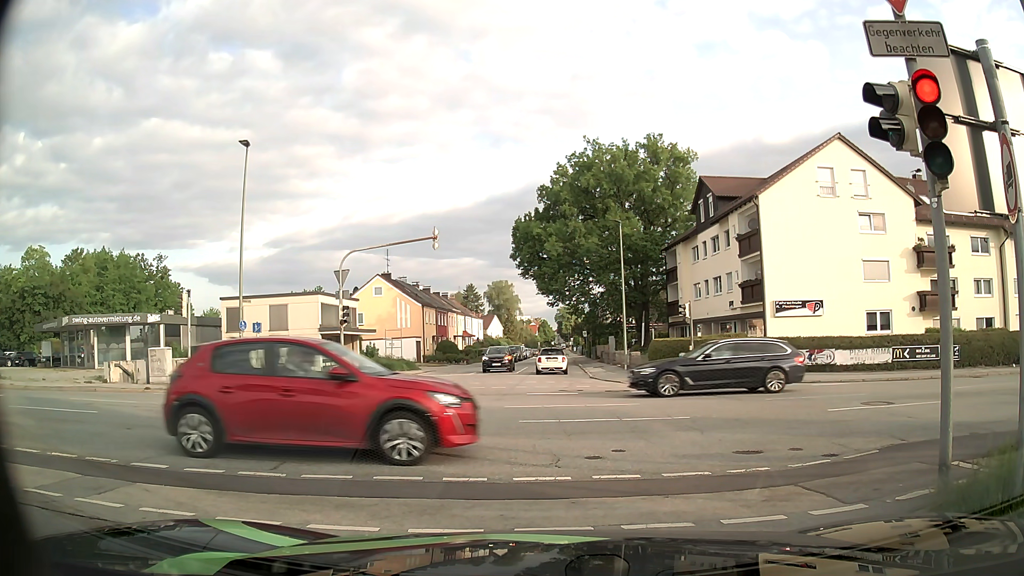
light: Day
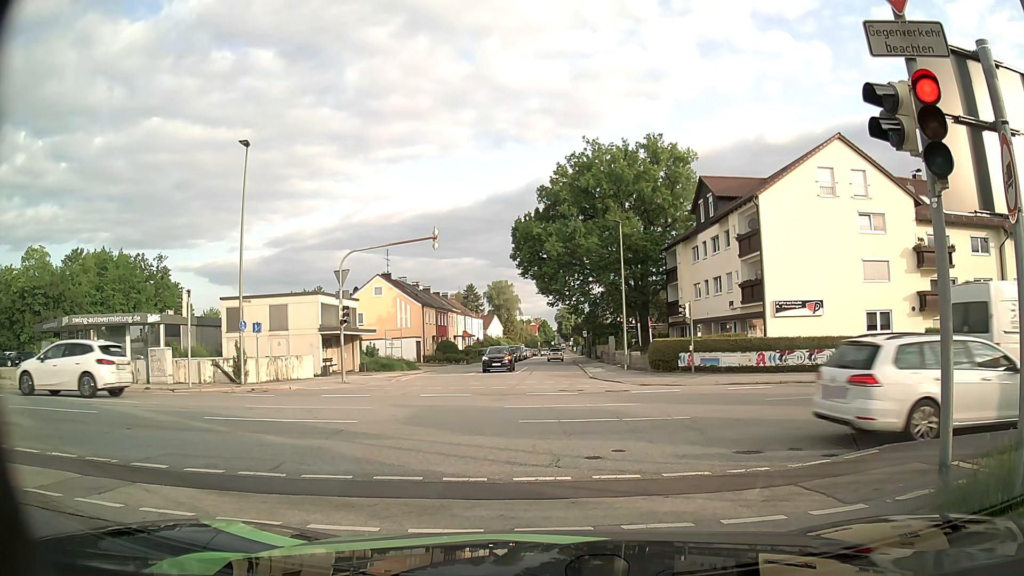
(0.0, 0.0) m; 0°
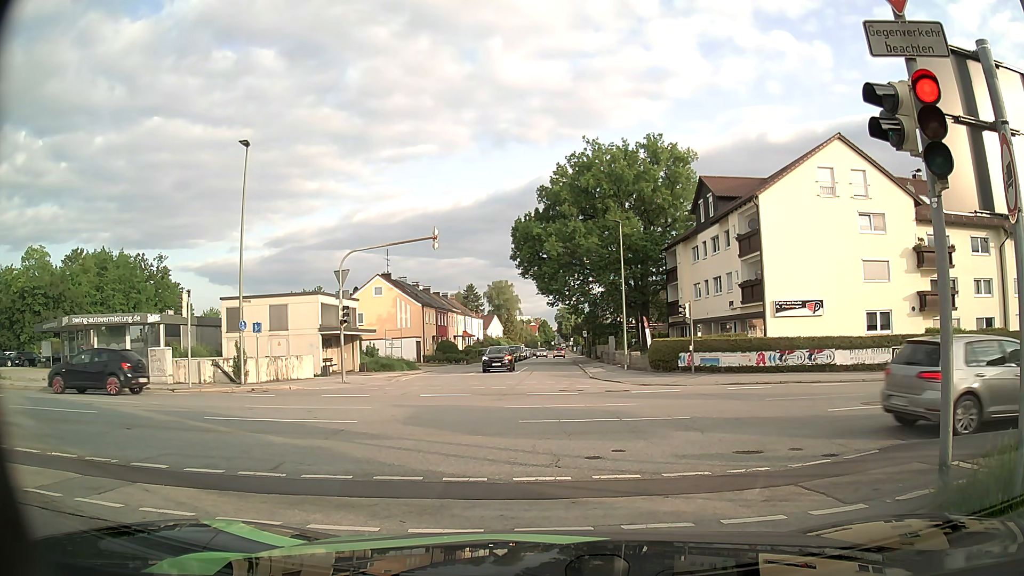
(0.0, 0.0) m; 0°
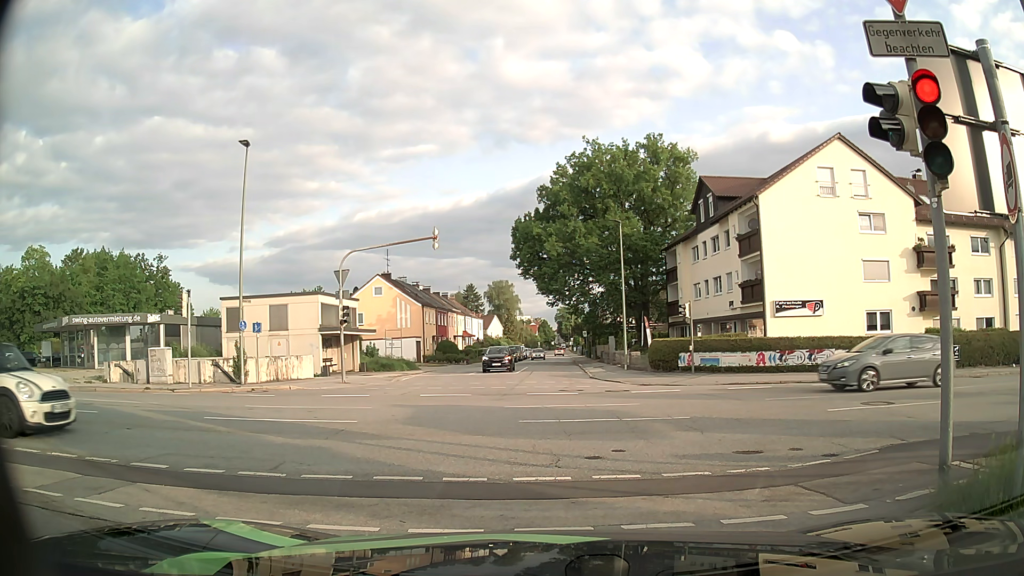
(0.0, 0.0) m; 0°
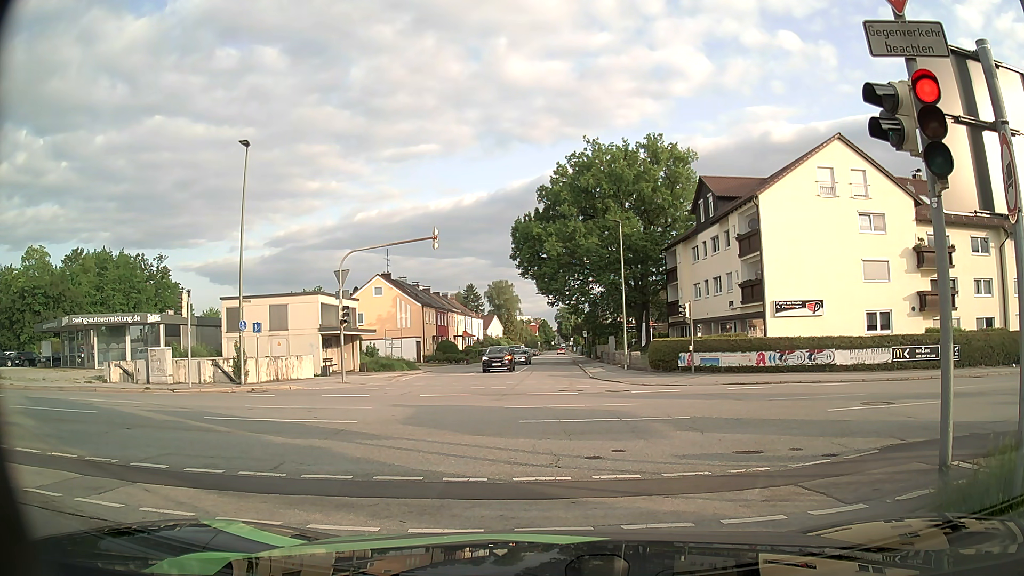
(0.0, 0.0) m; 0°
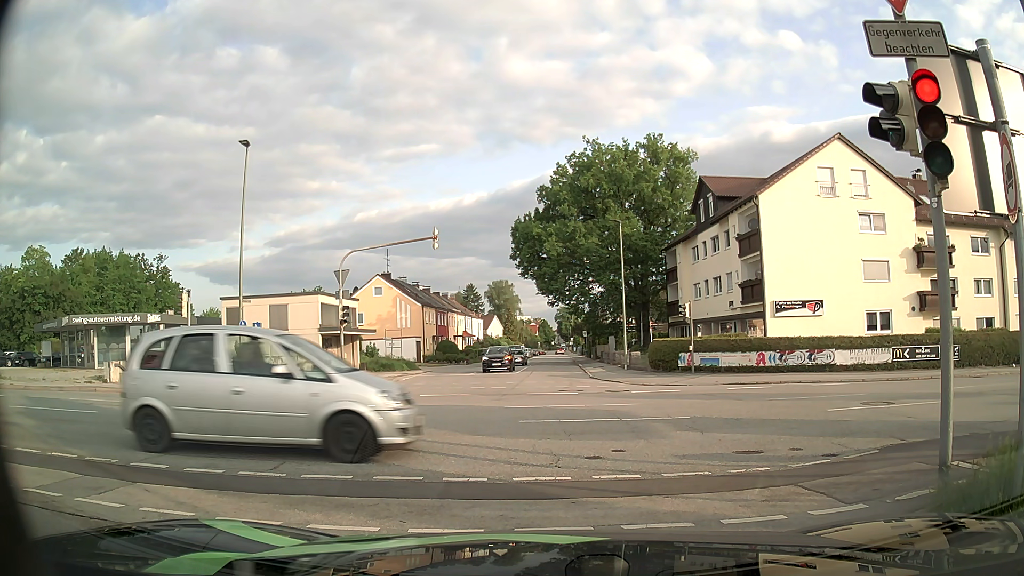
(0.0, 0.0) m; 0°
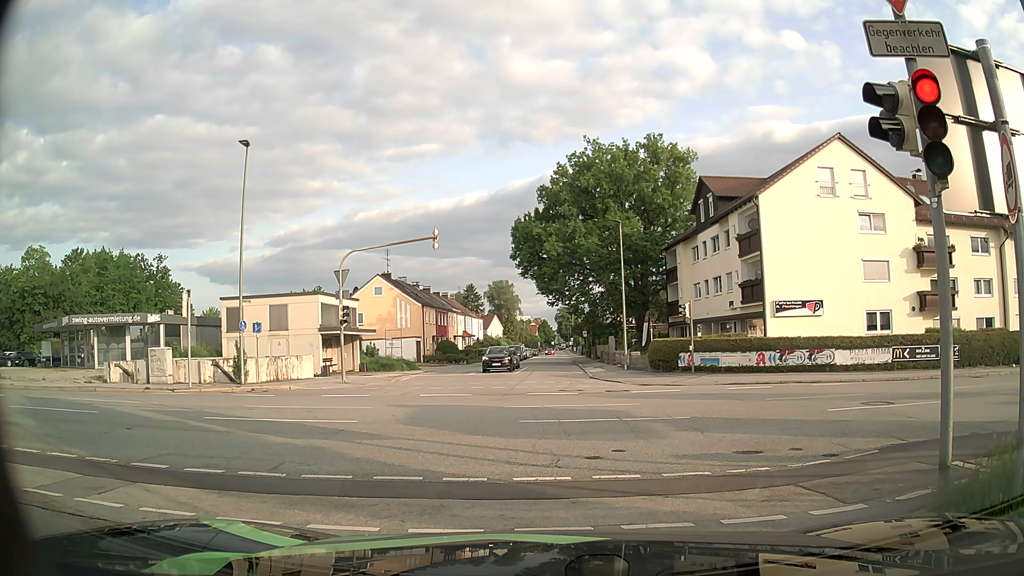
(0.0, 0.0) m; 0°
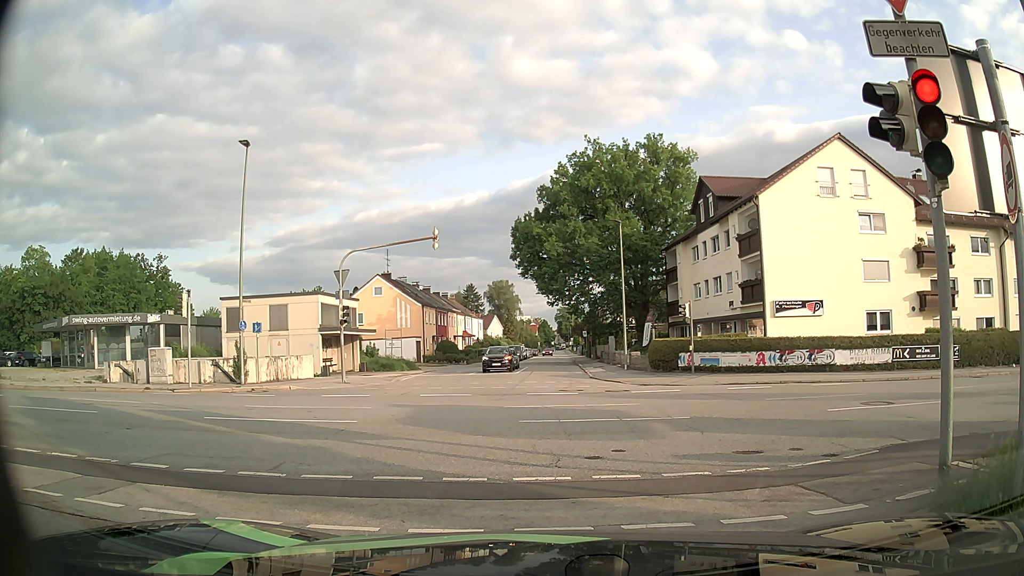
(0.0, 0.0) m; 0°
